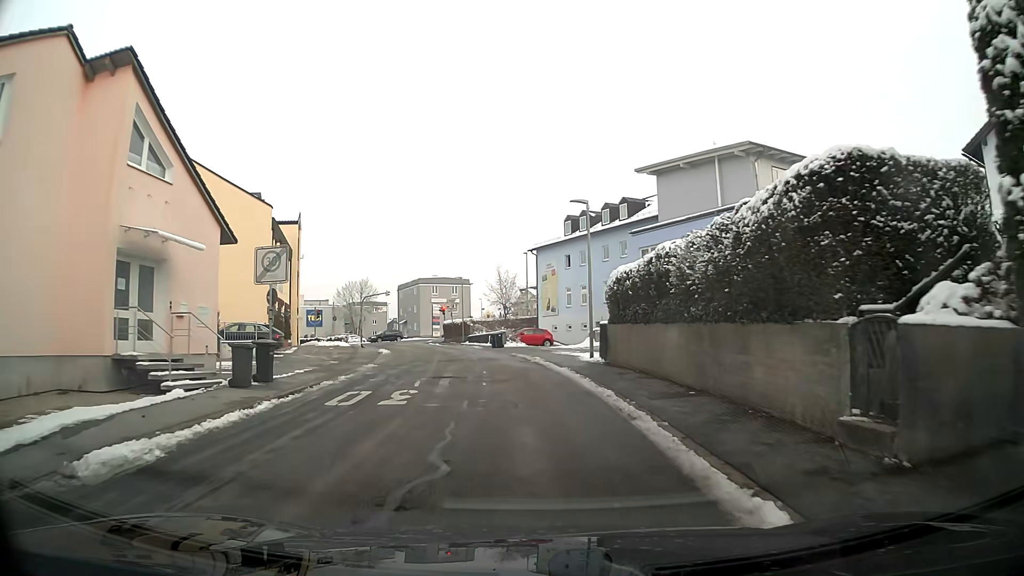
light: Day
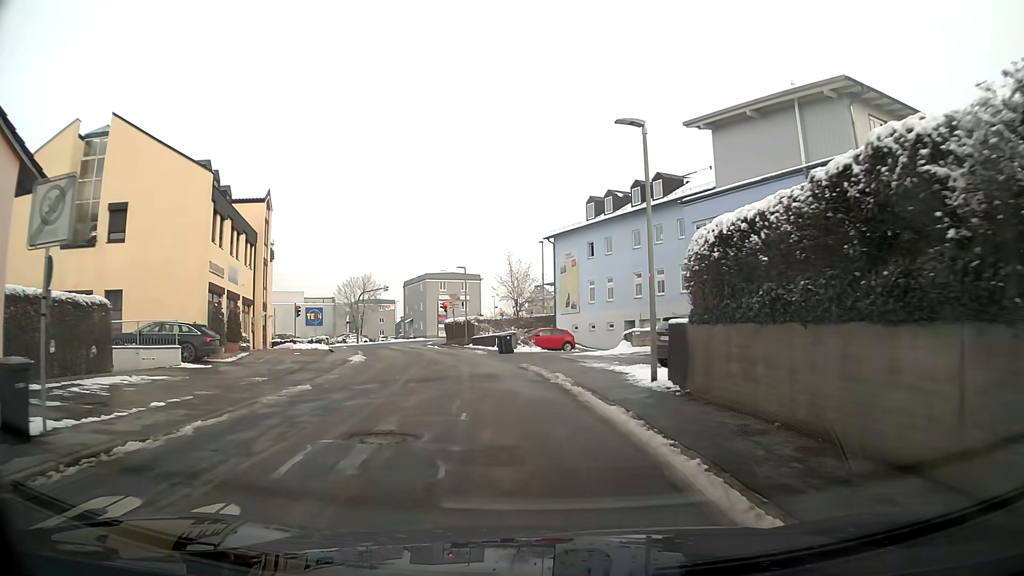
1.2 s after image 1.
(-0.1, +8.9) m; -1°
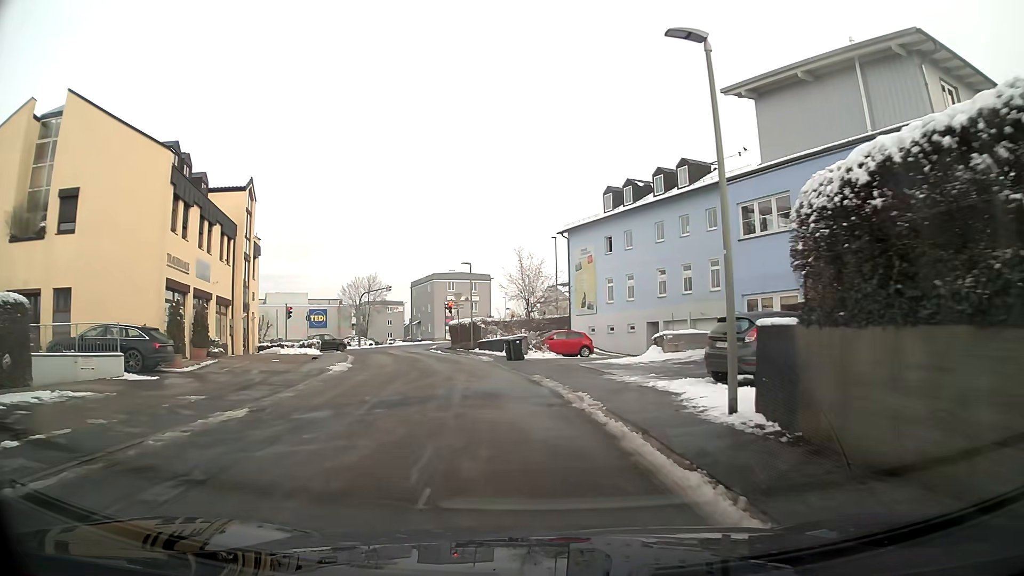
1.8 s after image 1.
(-0.1, +4.5) m; -2°
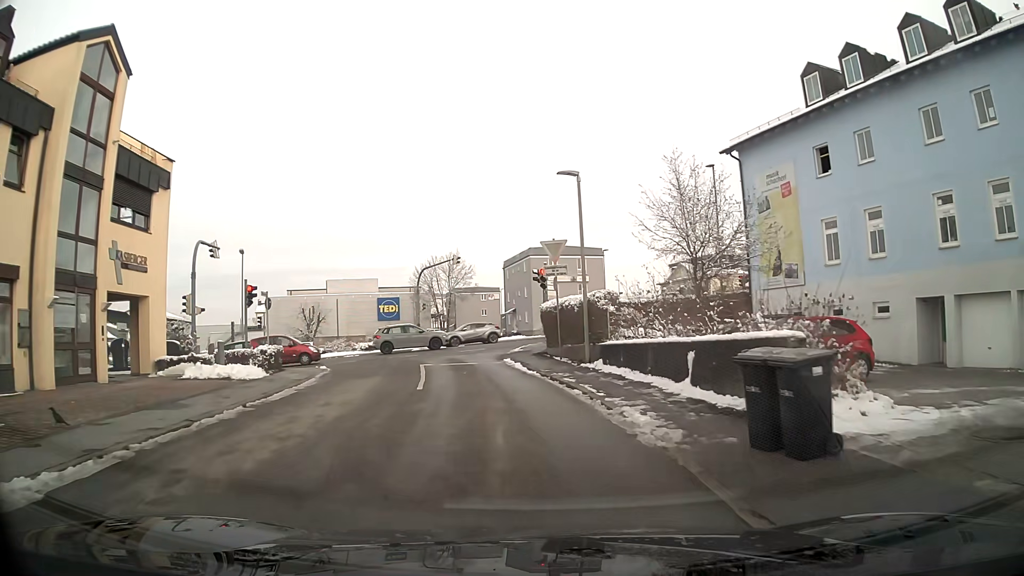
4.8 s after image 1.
(-1.8, +21.8) m; -9°
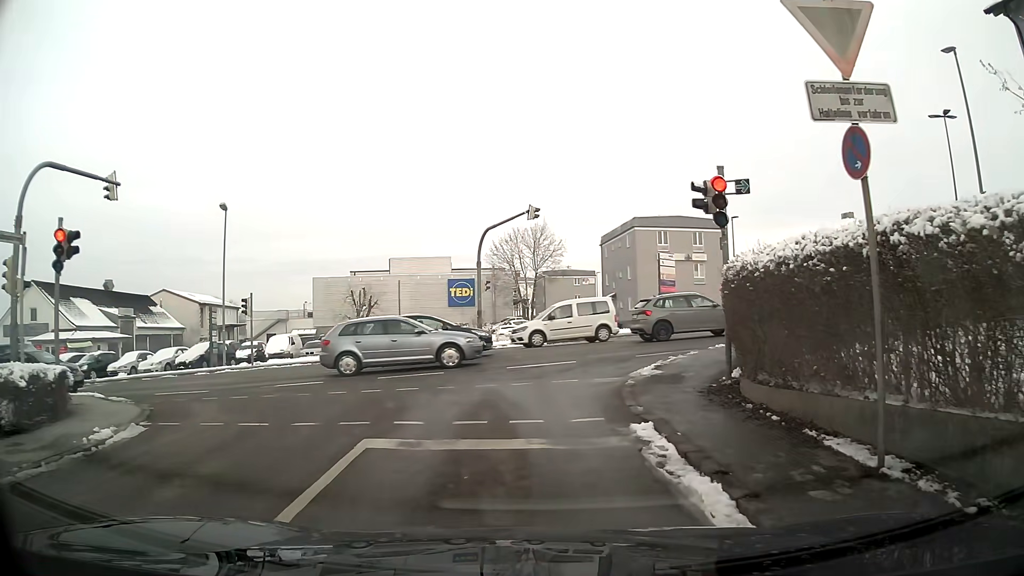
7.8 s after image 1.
(-0.8, +15.6) m; -7°
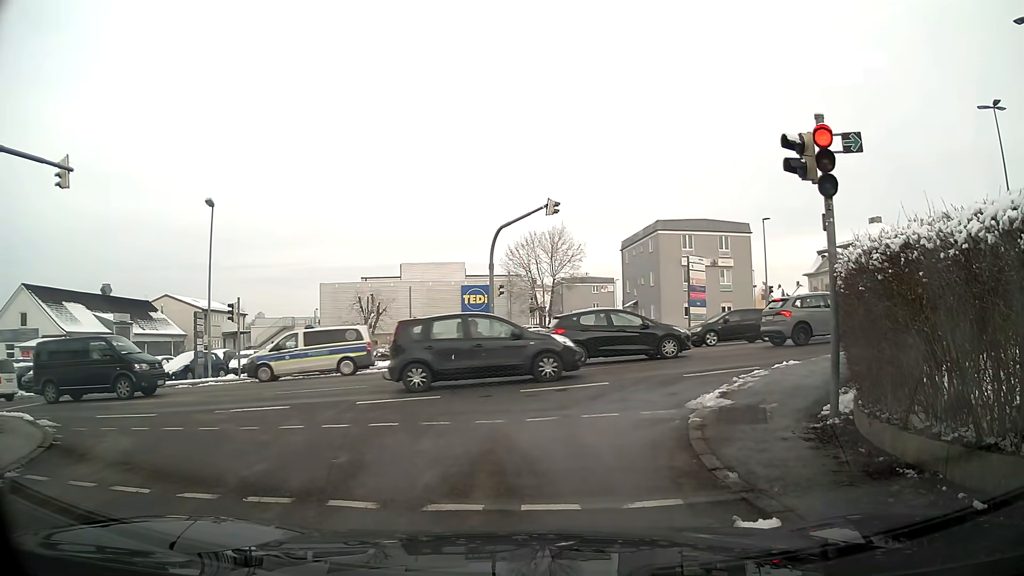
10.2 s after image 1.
(0.0, +3.3) m; -1°
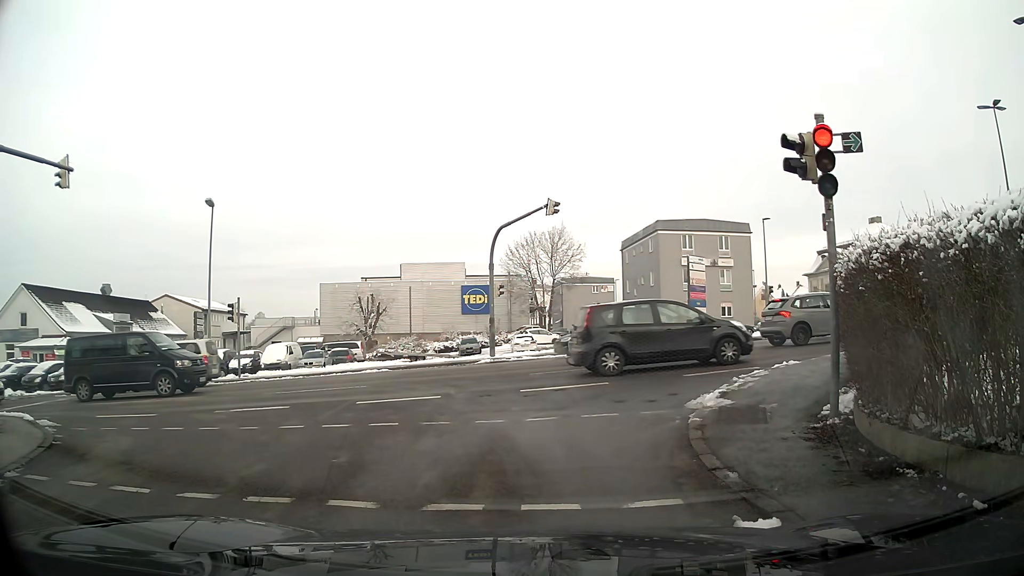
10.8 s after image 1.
(0.0, 0.0) m; 0°
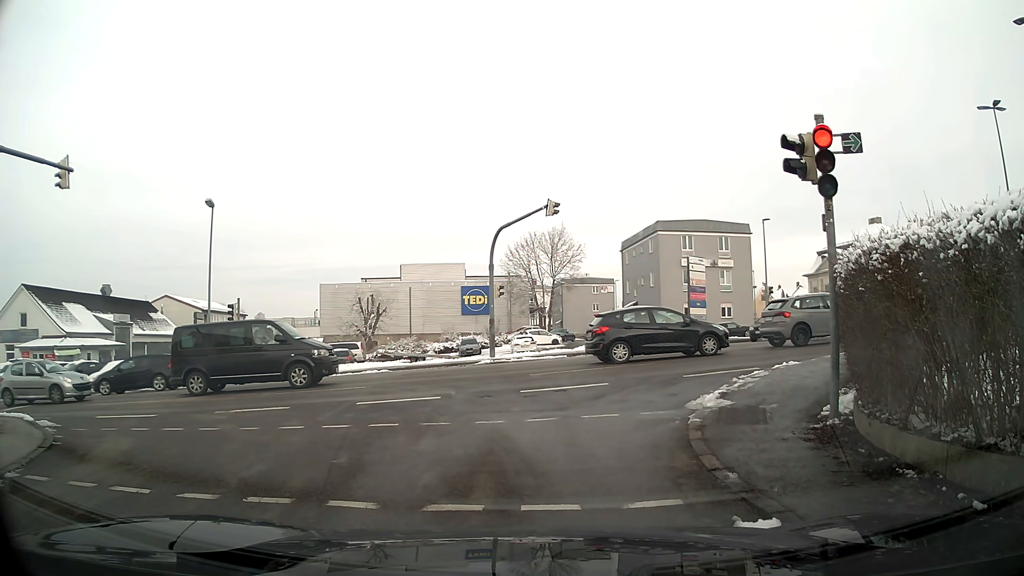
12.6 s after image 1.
(0.0, 0.0) m; 0°
